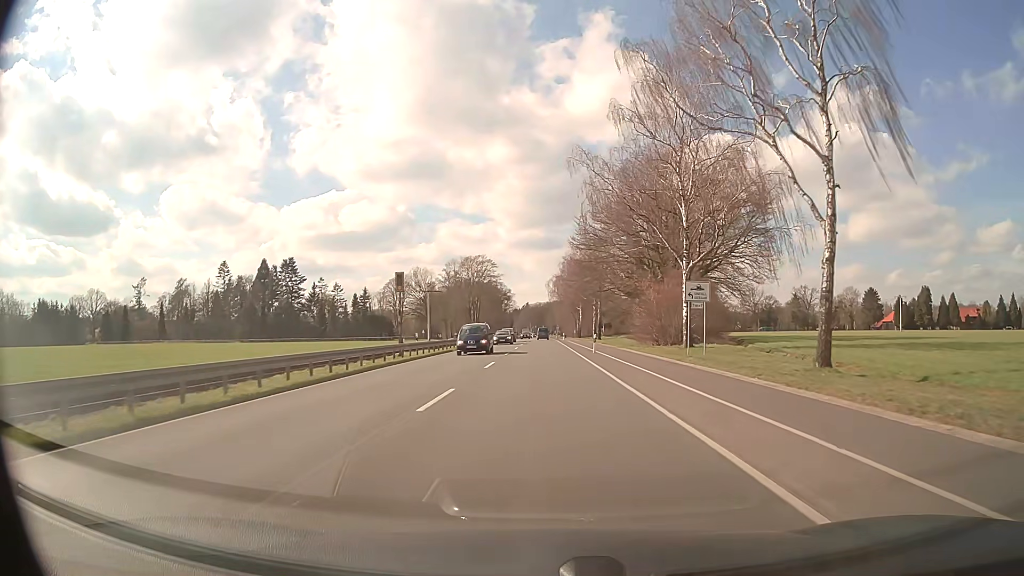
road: primary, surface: asphalt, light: Day
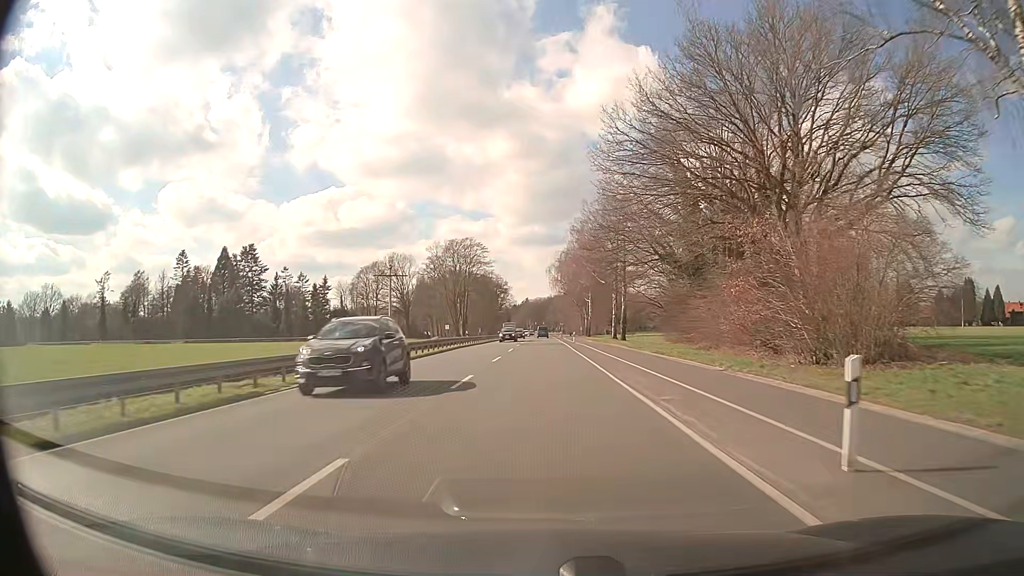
(+0.2, +32.4) m; 0°
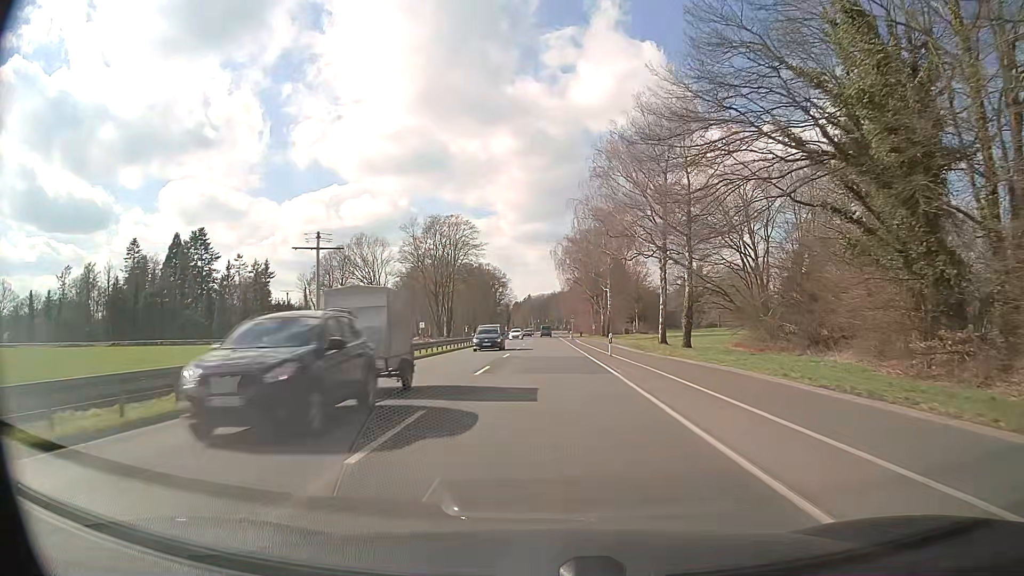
(-0.1, +32.5) m; 0°
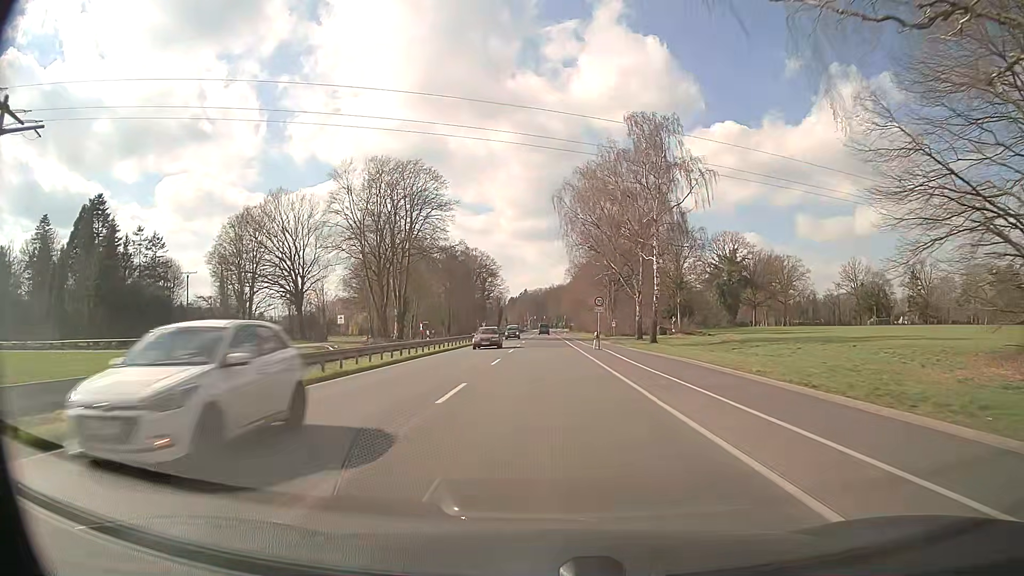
(0.0, +43.2) m; 0°
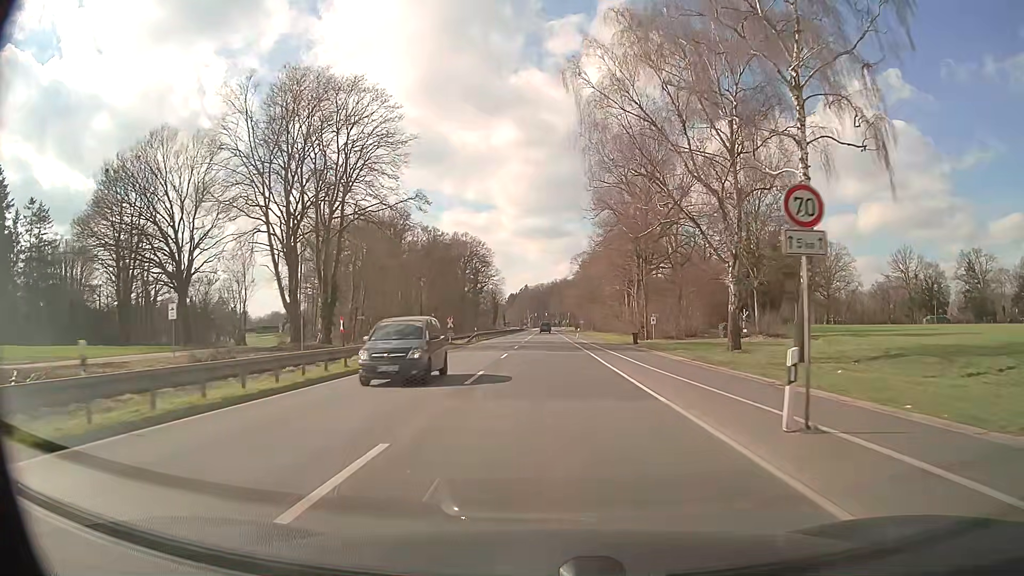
(0.0, +32.4) m; 0°
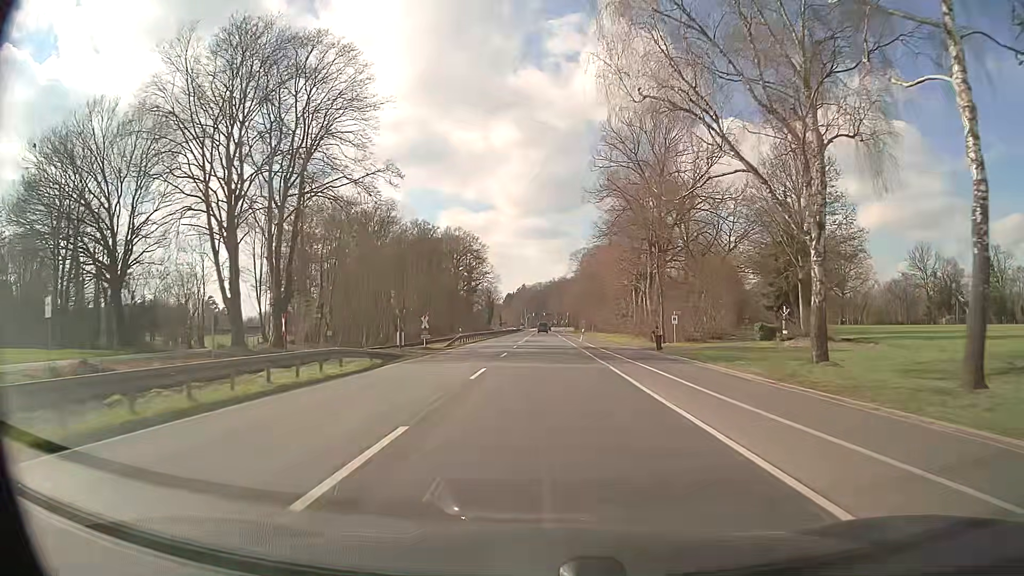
(0.0, +10.8) m; 0°
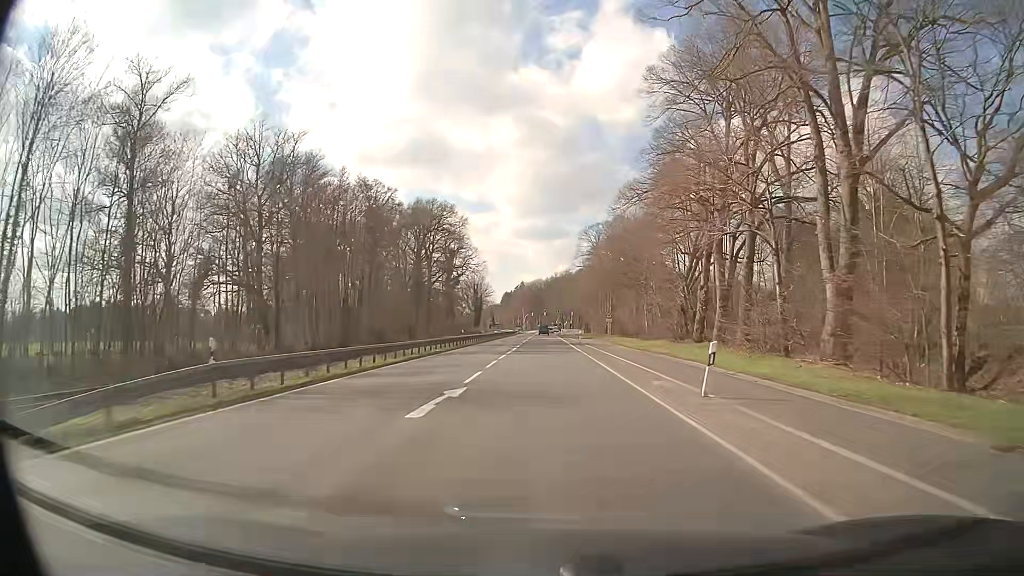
(+0.2, +43.2) m; 0°
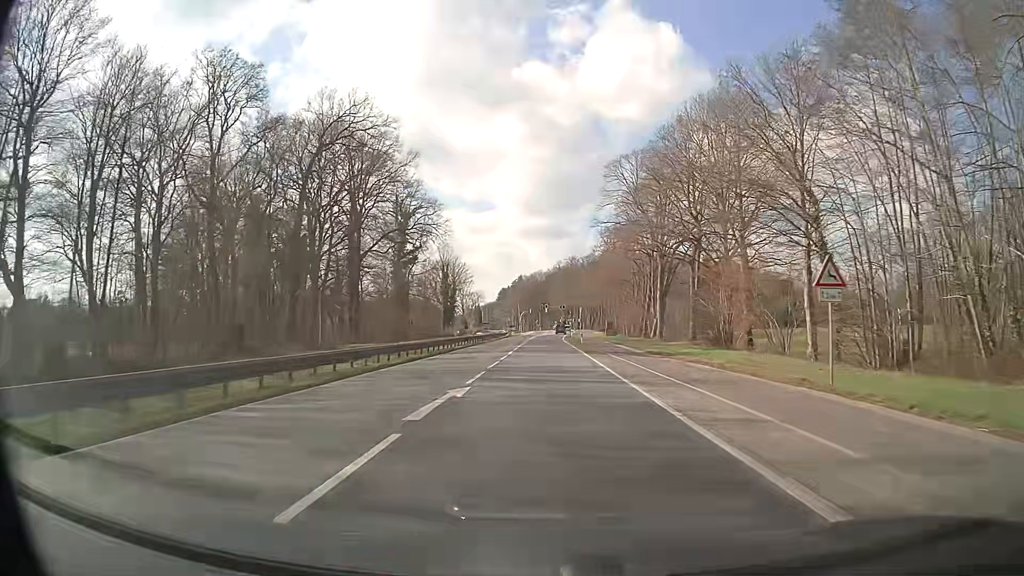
(+0.2, +53.9) m; 0°
(0, +10) (0, +20) (0, +30) (0, +40) (0, +50) (+1, +60) (+1, +70) (+1, +80) (+2, +90) (+2, +100) m
